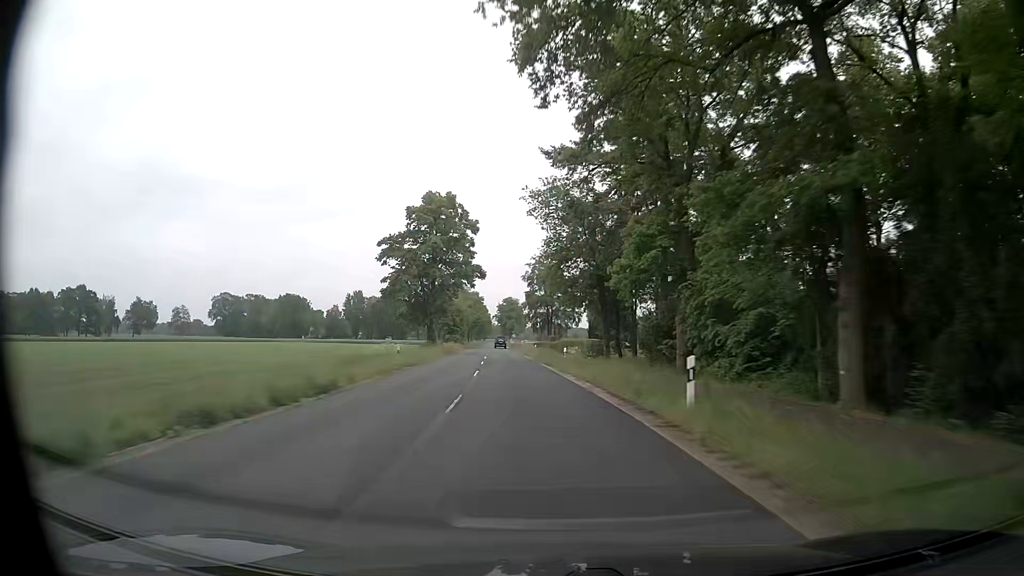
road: secondary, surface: asphalt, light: Day
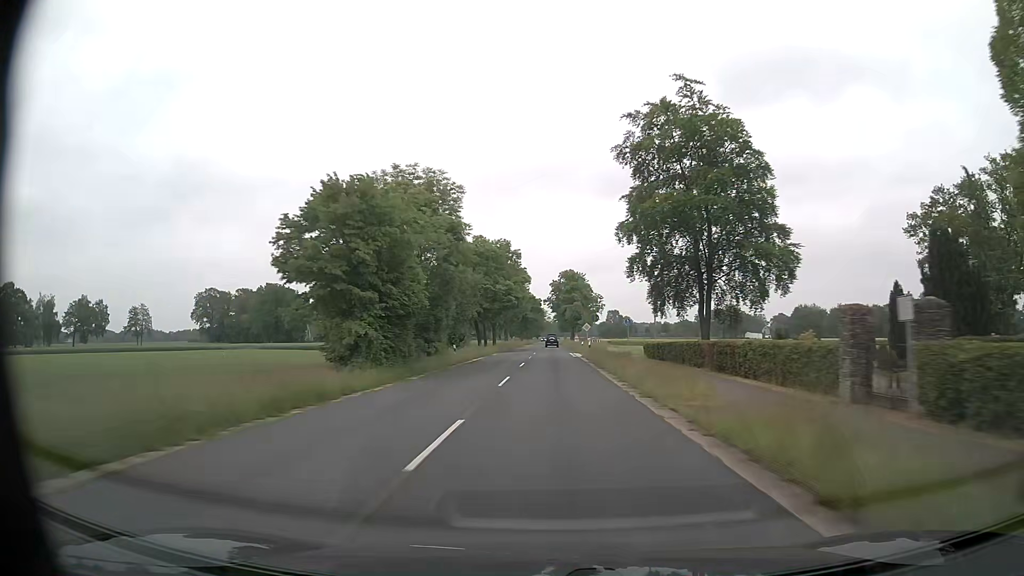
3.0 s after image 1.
(-5.9, +77.7) m; -5°
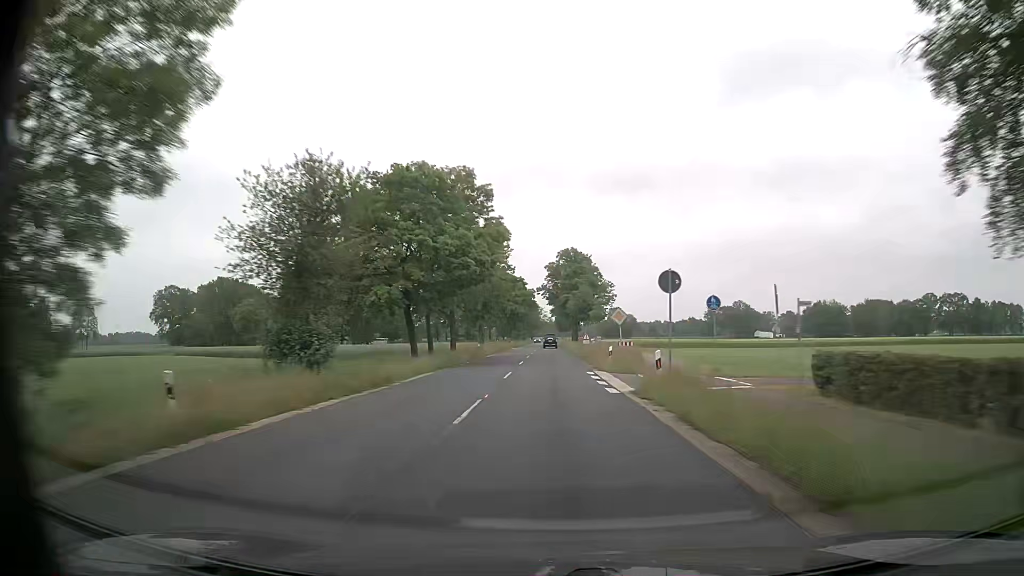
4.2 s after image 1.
(+0.2, +32.4) m; 0°
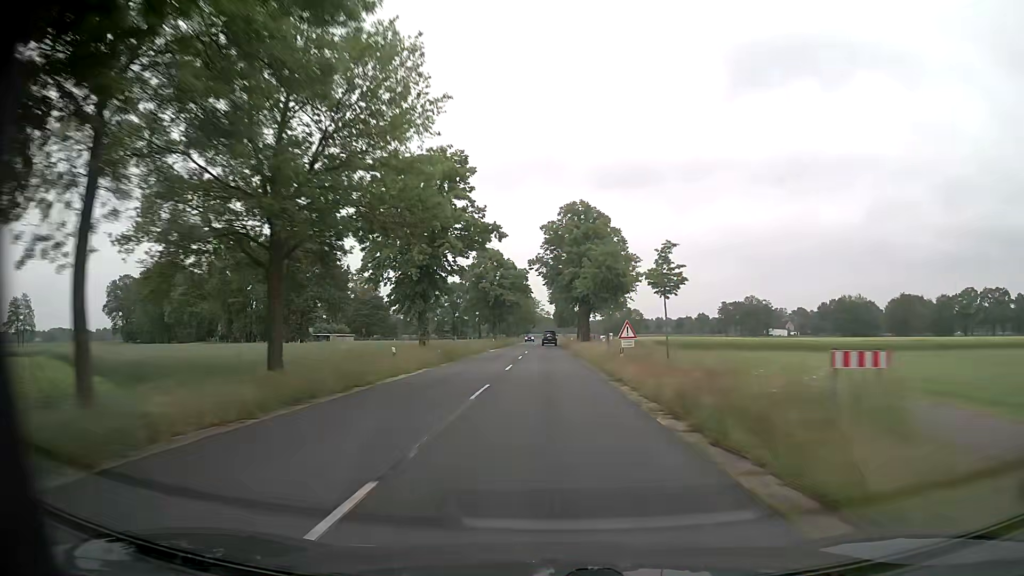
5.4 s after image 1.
(+0.1, +32.6) m; 0°
